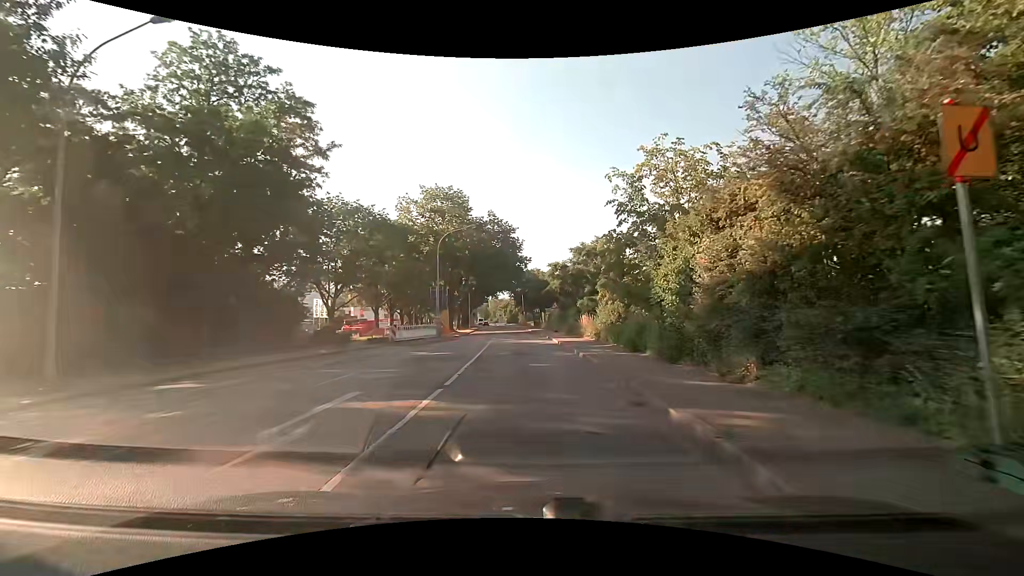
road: tertiary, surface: asphalt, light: Day
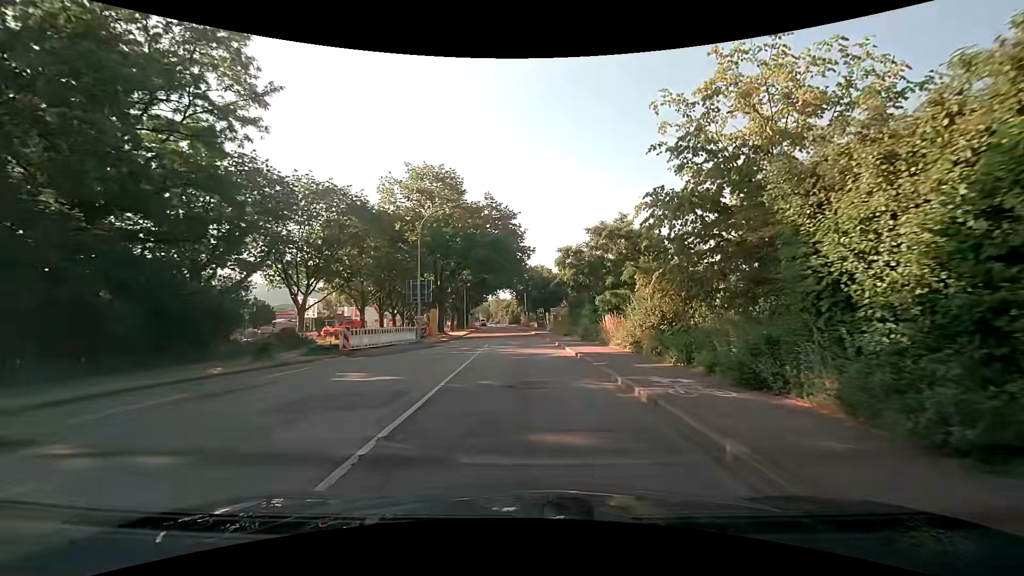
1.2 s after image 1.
(-0.1, +8.9) m; -1°
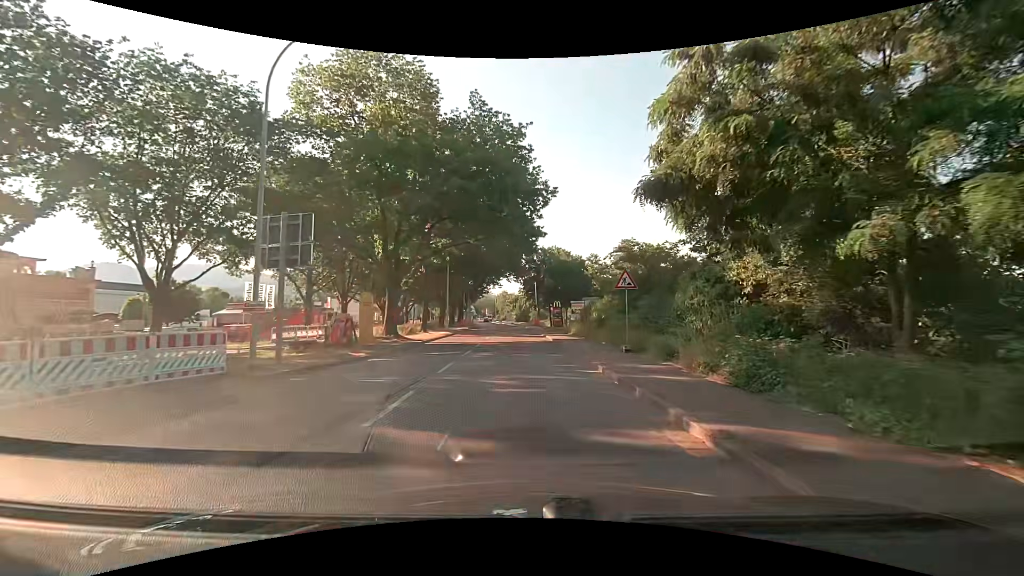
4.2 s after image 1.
(-0.2, +22.0) m; -2°
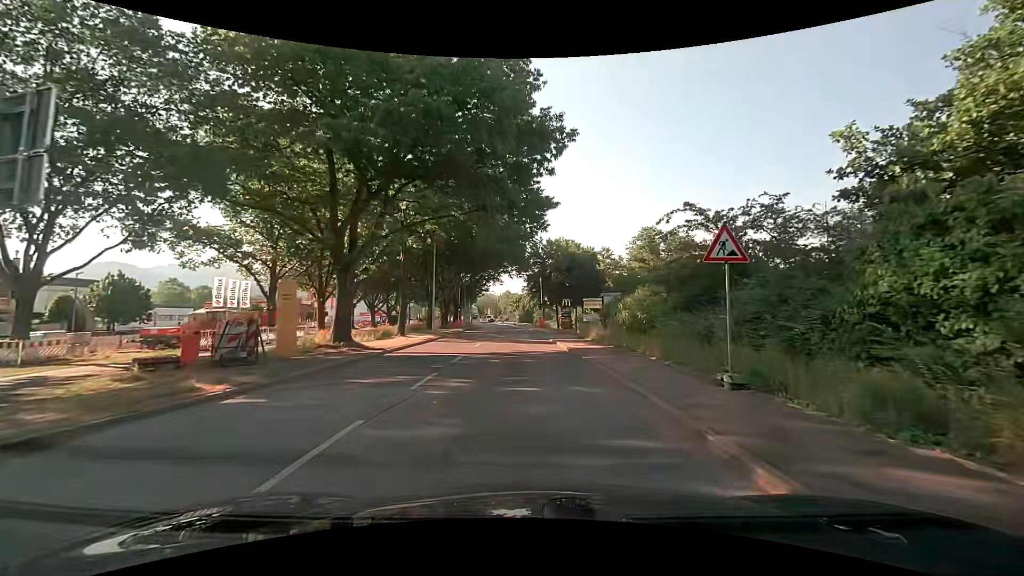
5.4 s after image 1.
(0.0, +8.7) m; 0°
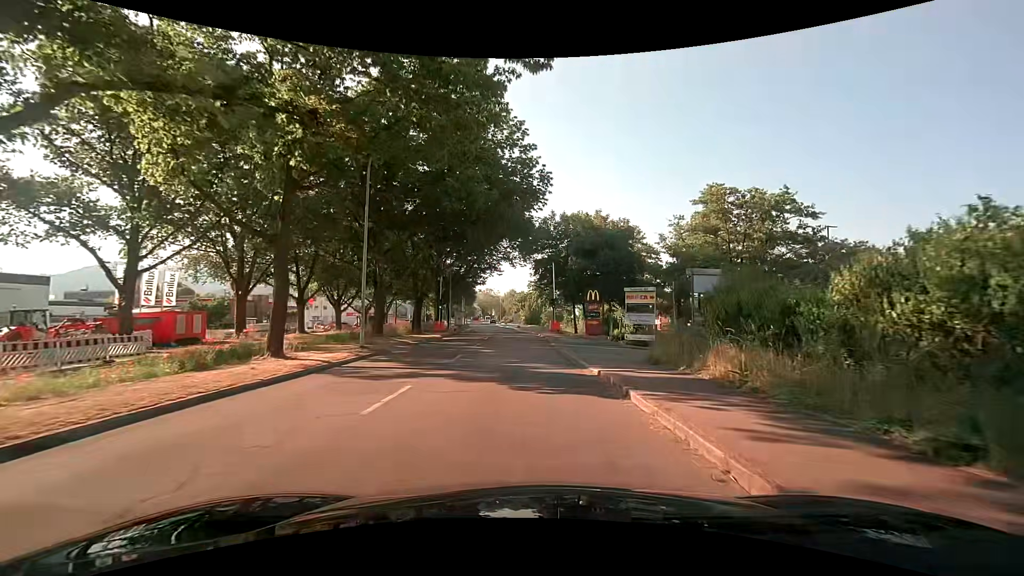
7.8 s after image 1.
(0.0, +17.5) m; 0°
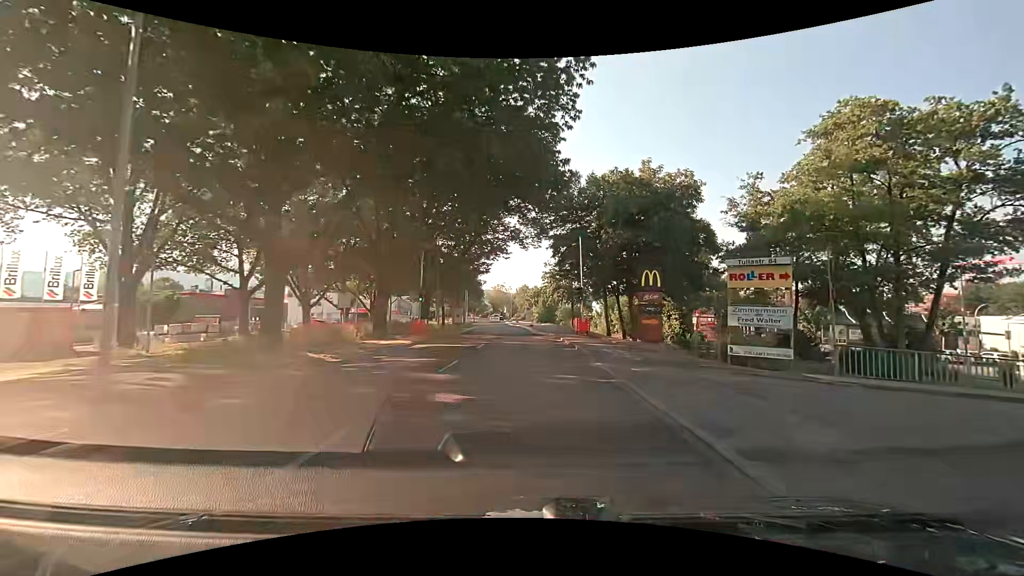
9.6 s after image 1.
(-0.2, +13.3) m; -2°
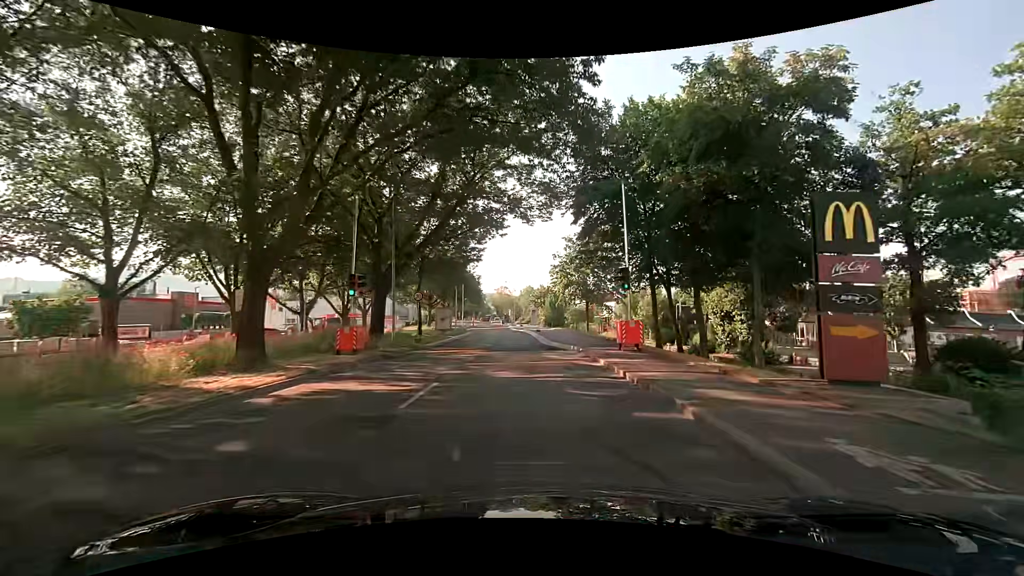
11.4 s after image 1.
(0.0, +13.3) m; 0°
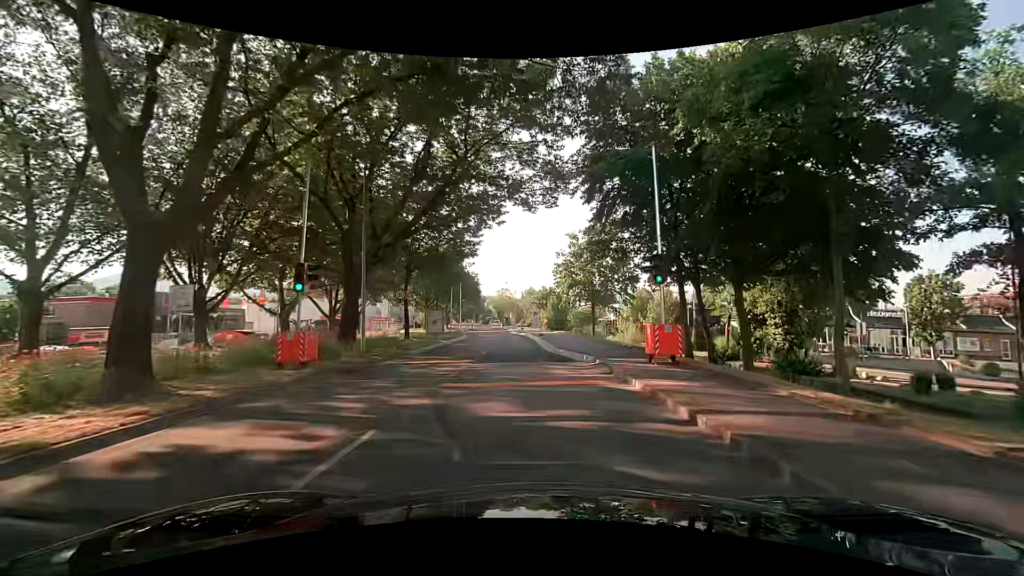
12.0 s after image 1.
(0.0, +4.4) m; 0°
